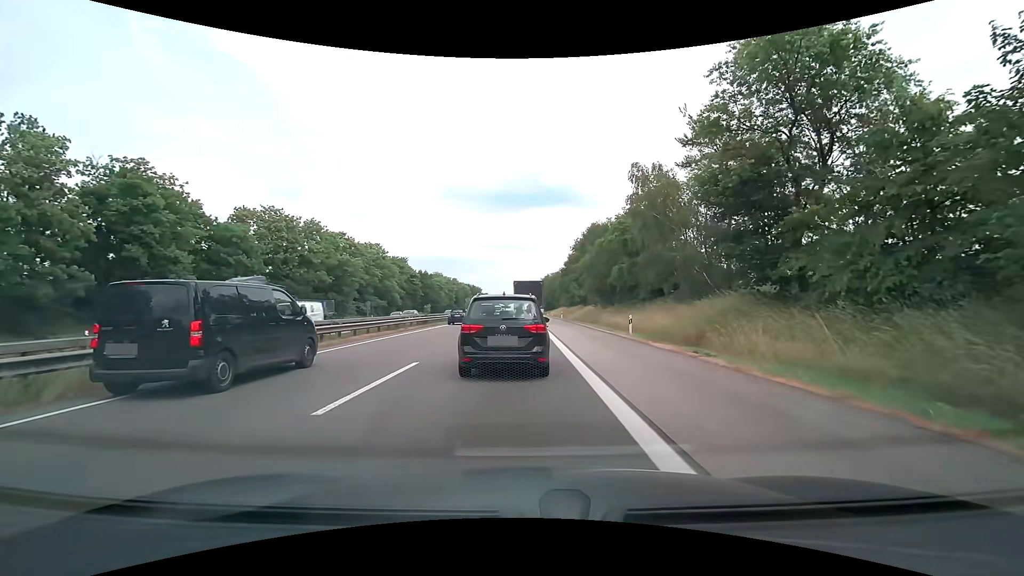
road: motorway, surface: asphalt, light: Day
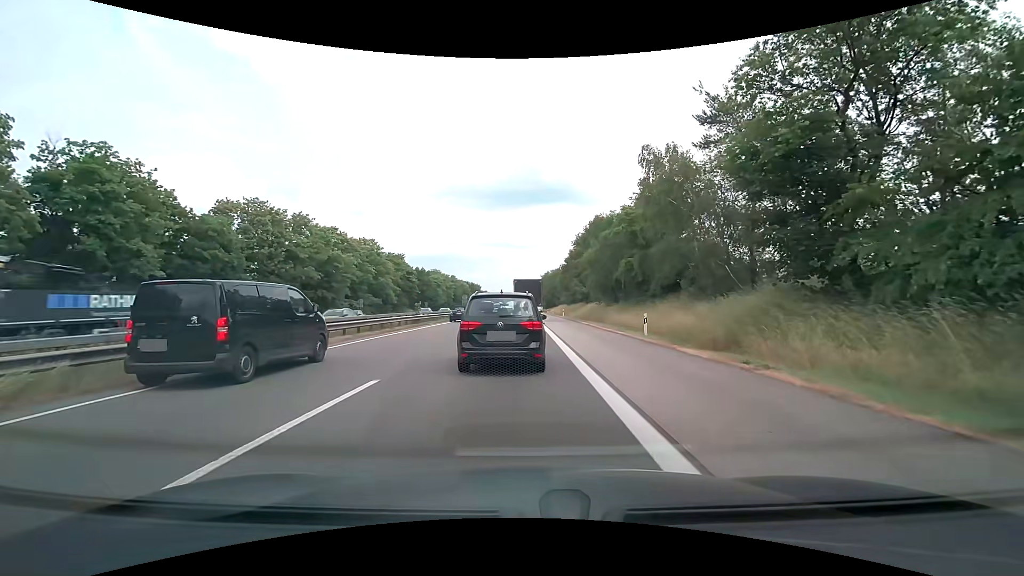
(0.0, +3.4) m; +1°
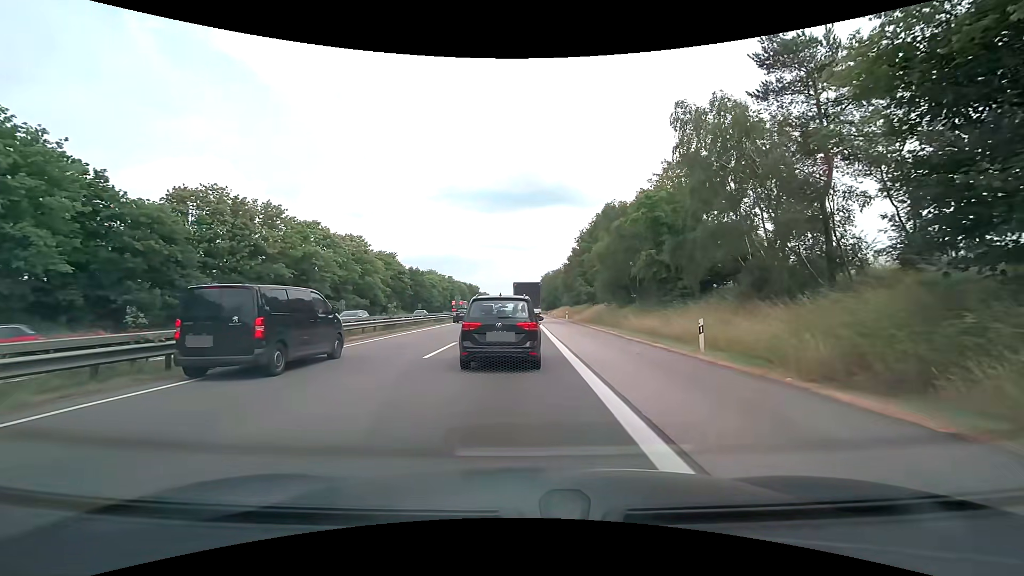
(-0.1, +7.4) m; 0°
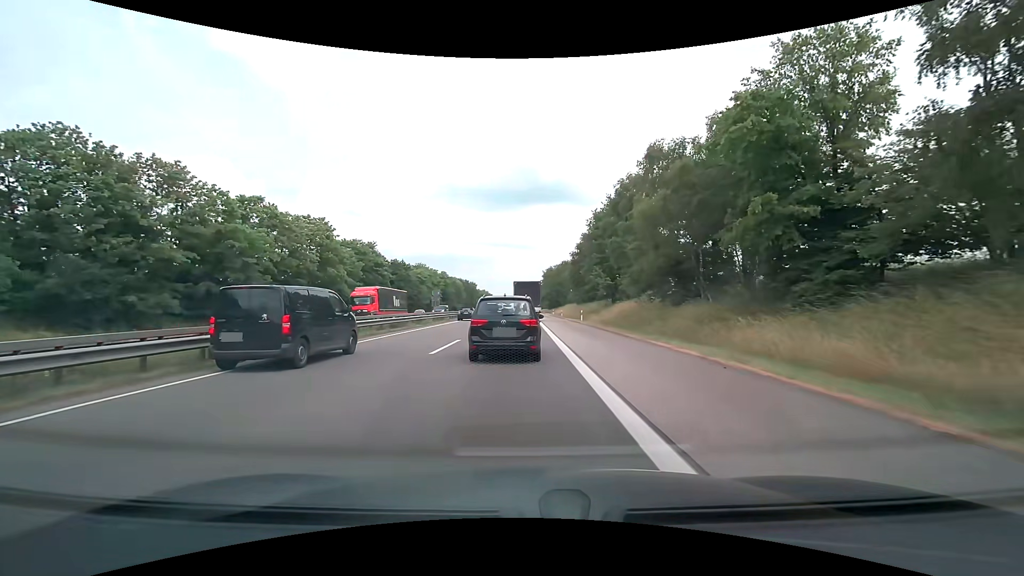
(-0.2, +16.9) m; 0°
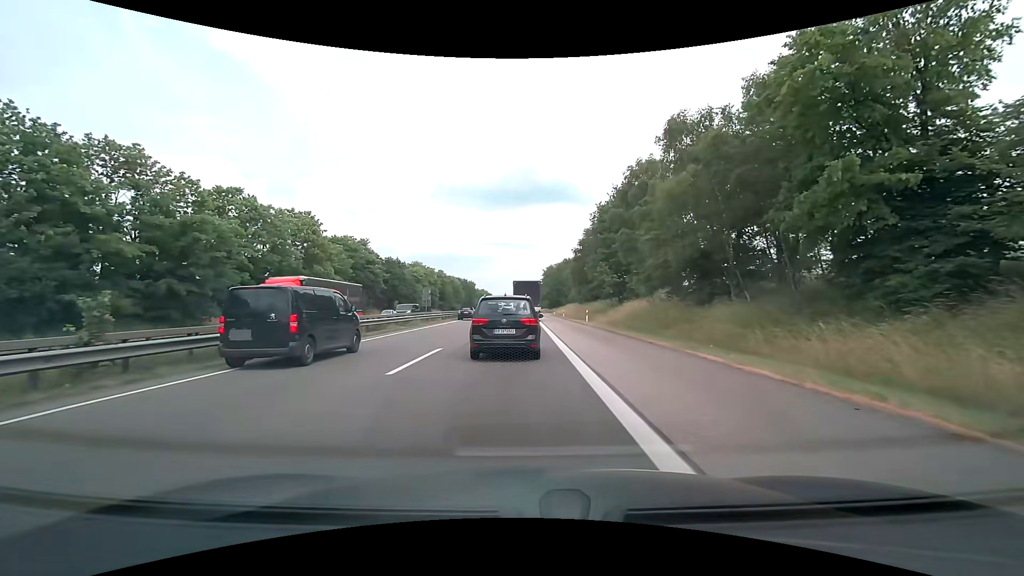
(0.0, +4.4) m; 0°
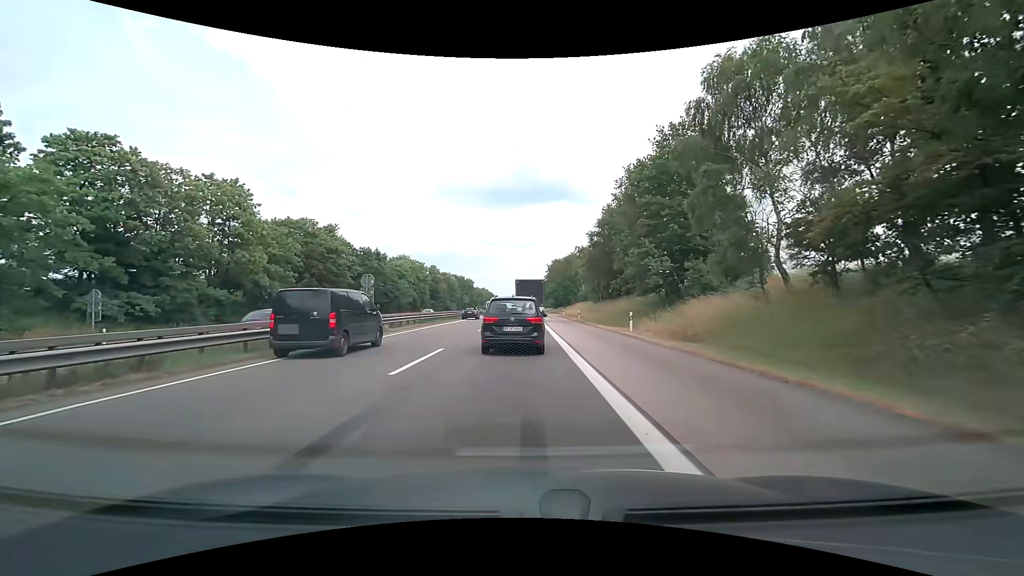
(-0.1, +17.8) m; -1°
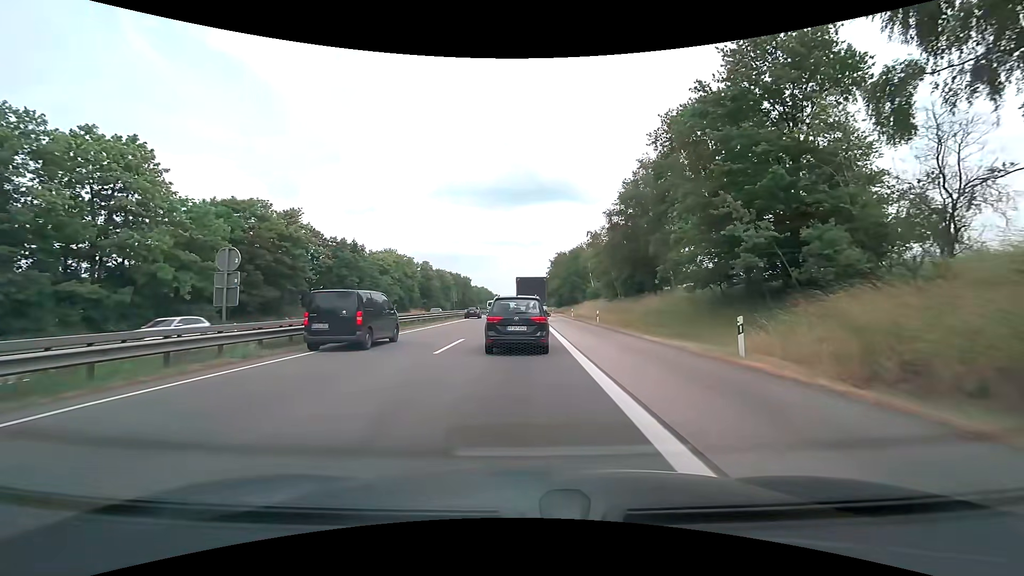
(+0.1, +13.4) m; 0°
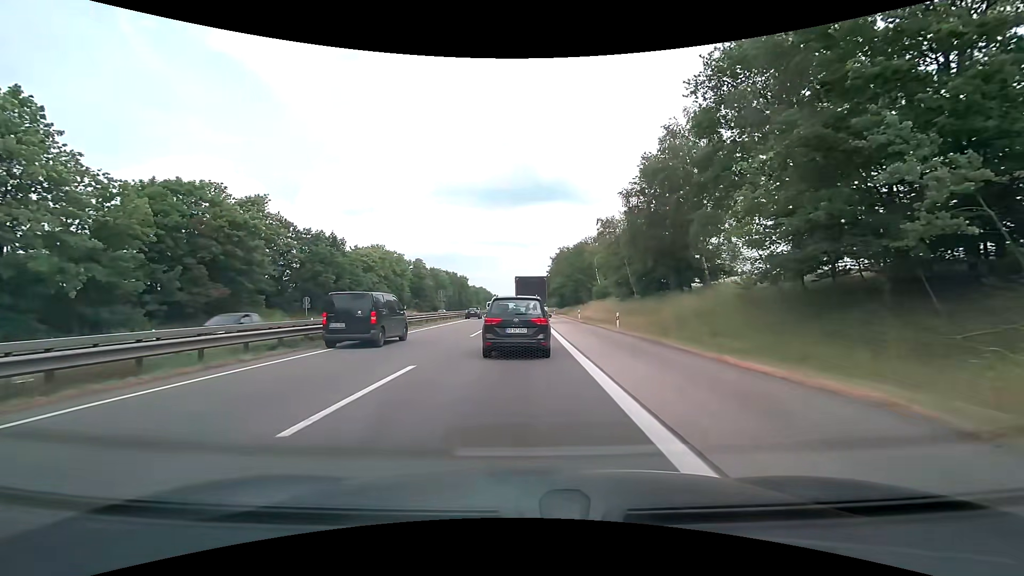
(0.0, +8.8) m; +1°
